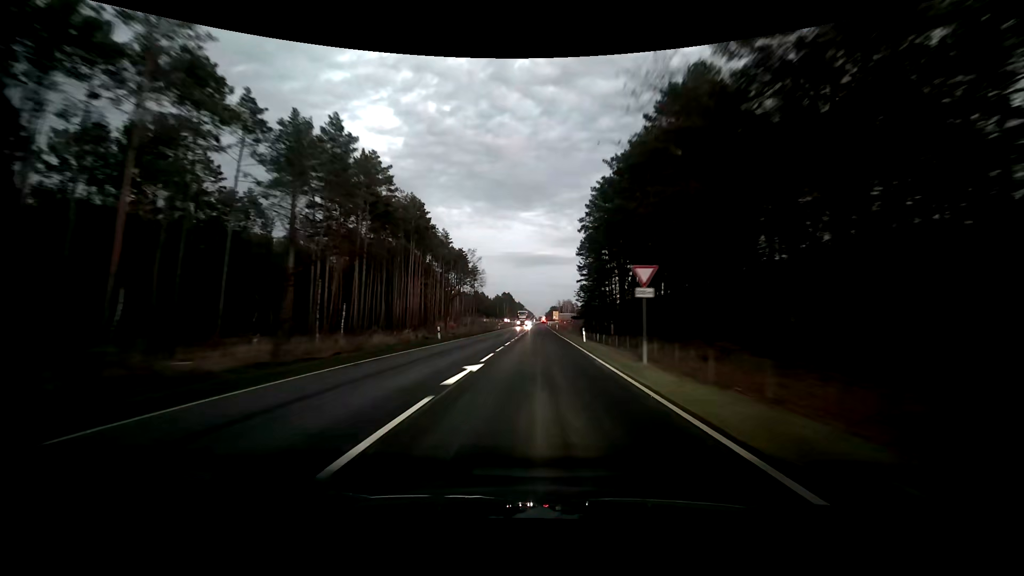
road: primary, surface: asphalt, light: Dusk
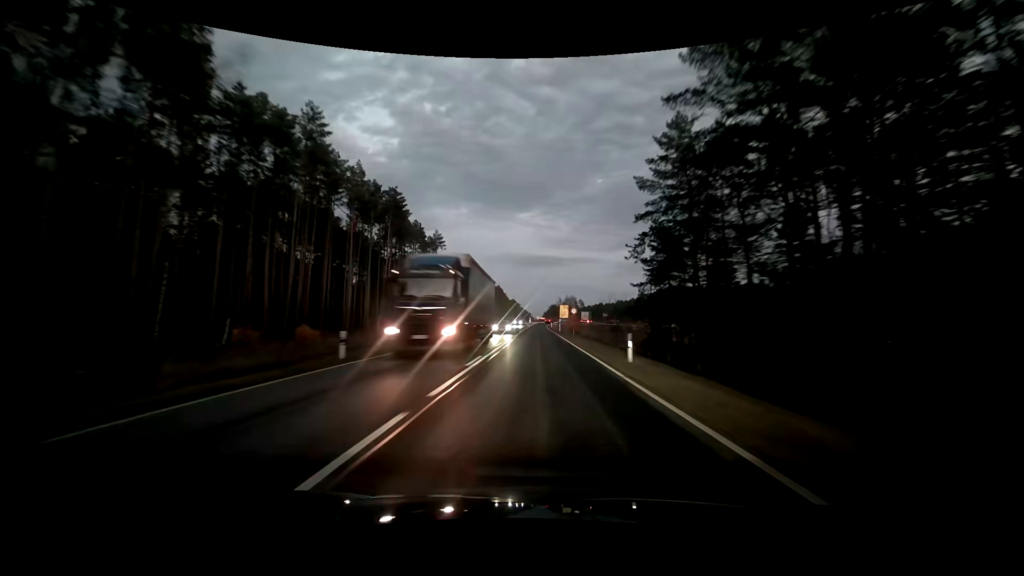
(+0.3, +67.2) m; +1°
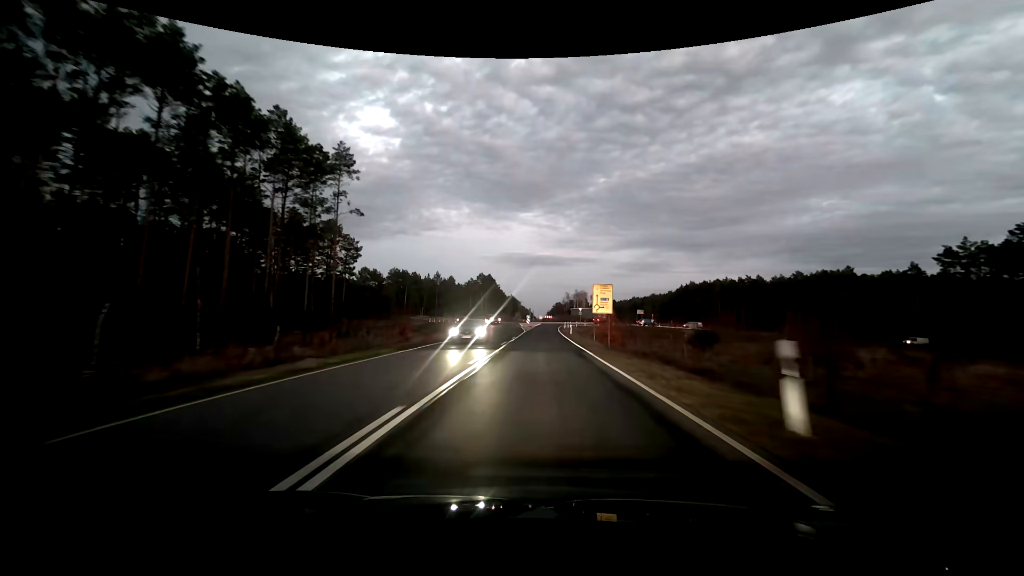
(-0.8, +59.0) m; -1°
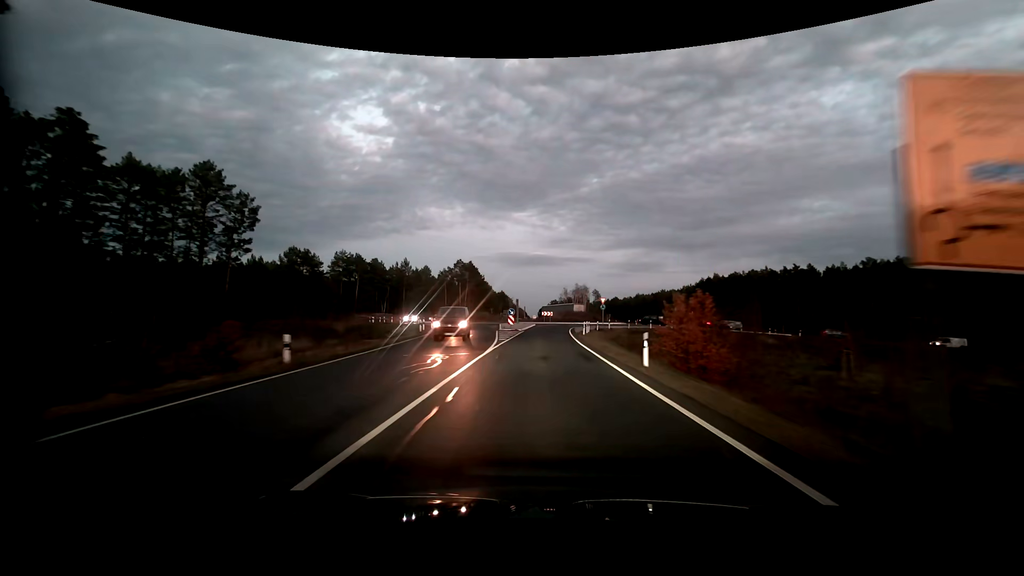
(+0.2, +39.2) m; 0°
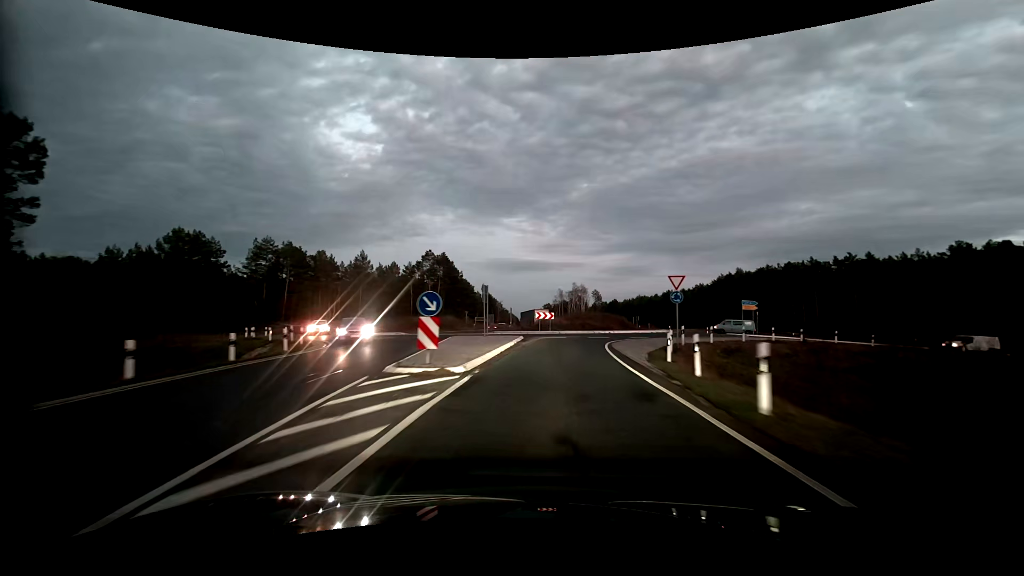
(+0.3, +30.9) m; +1°
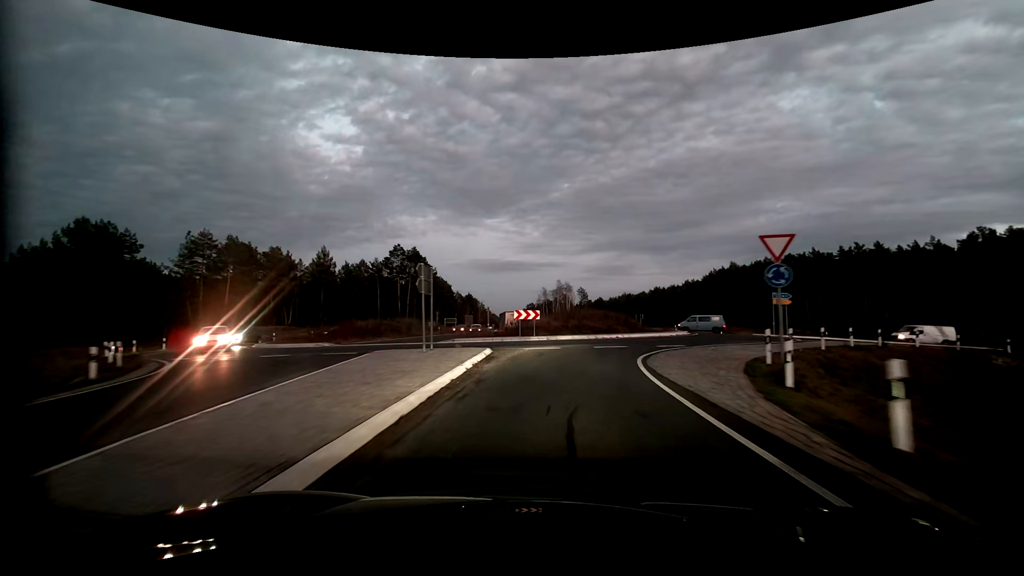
(+0.2, +11.5) m; +2°
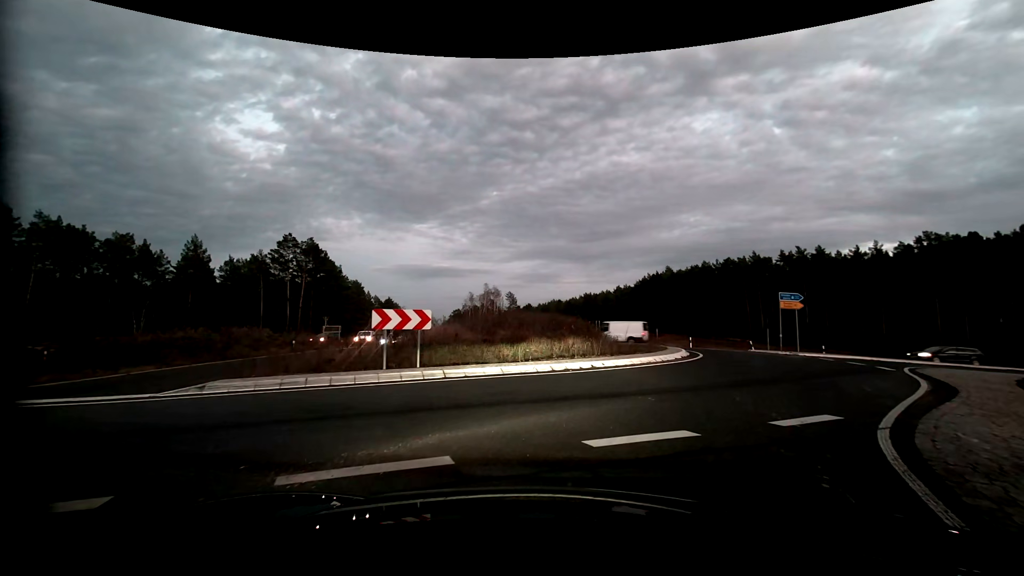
(+0.6, +14.6) m; +8°
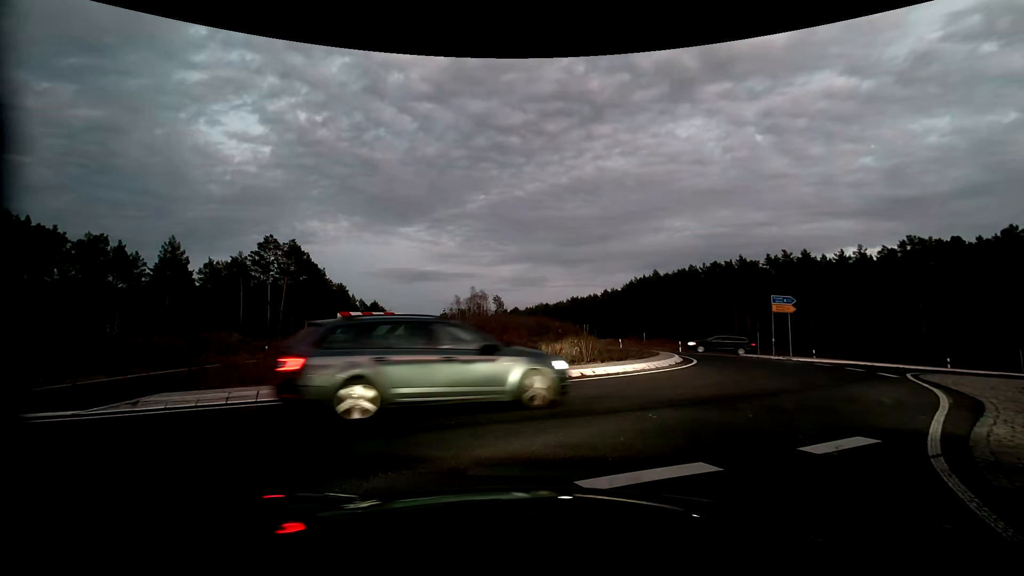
(0.0, +1.1) m; 0°
(+2, +10) (+8, +18) (+15, +25) (+23, +30) (+32, +34) (+42, +37) (+52, +39) (+62, +41) (+71, +43) (+81, +45) m
